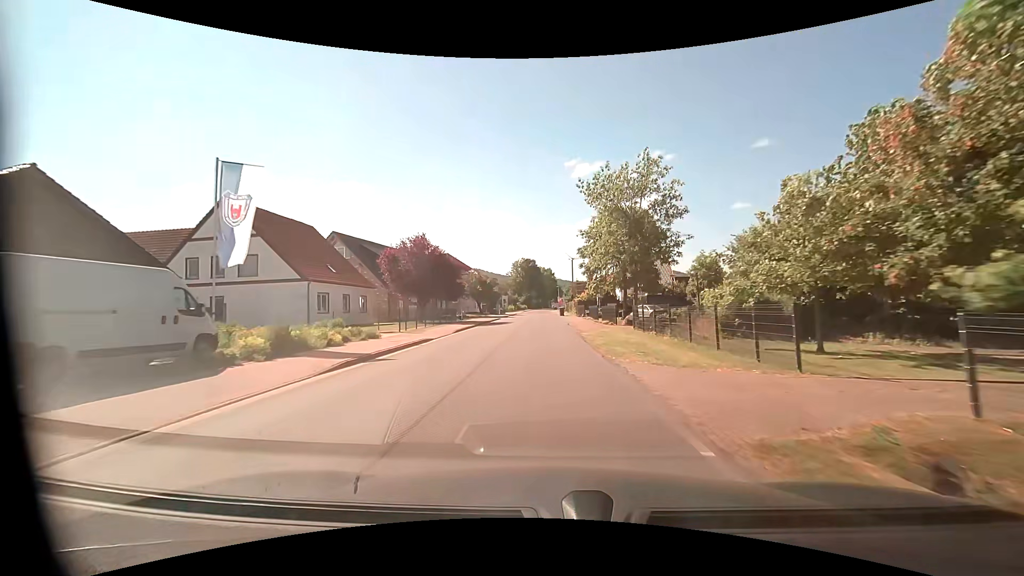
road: unclassified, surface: asphalt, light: Day
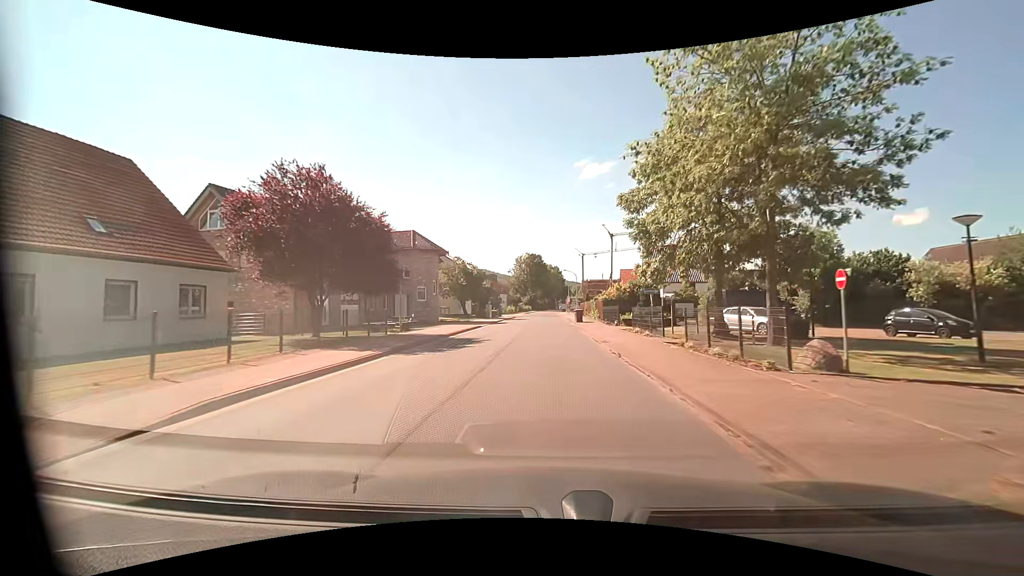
(-0.2, +22.6) m; -1°
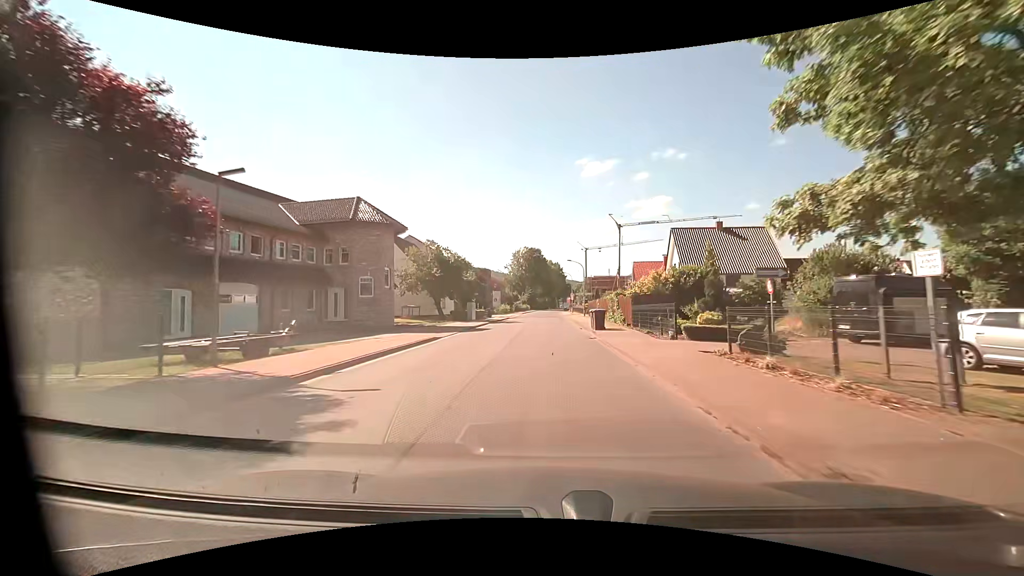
(0.0, +15.1) m; 0°
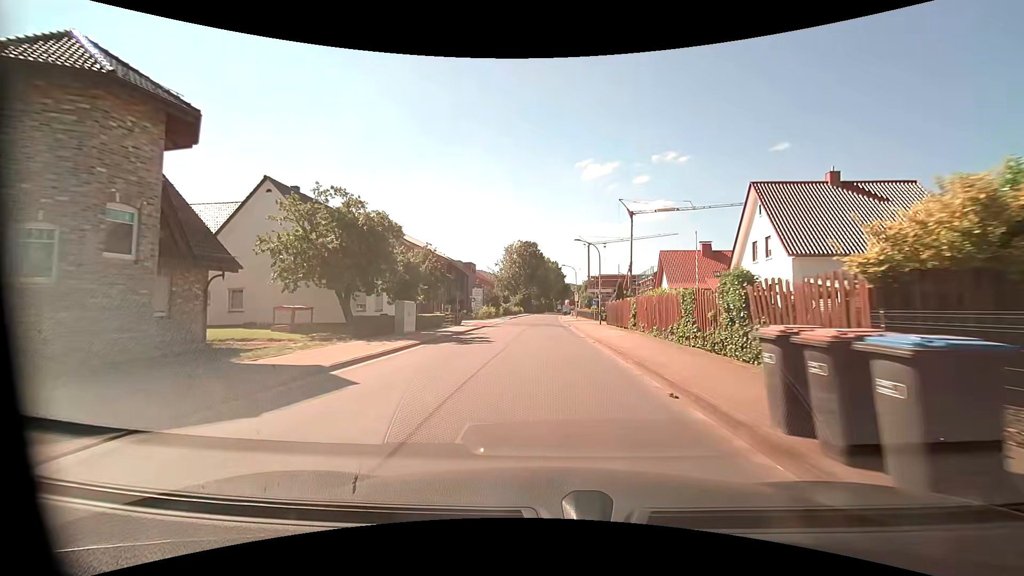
(0.0, +22.1) m; 0°
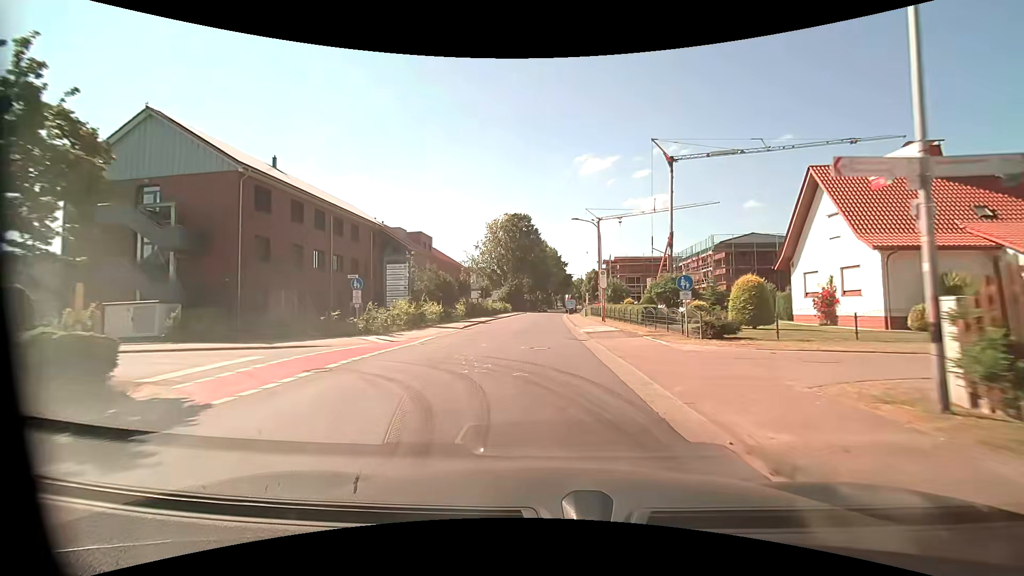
(+0.3, +36.9) m; 0°
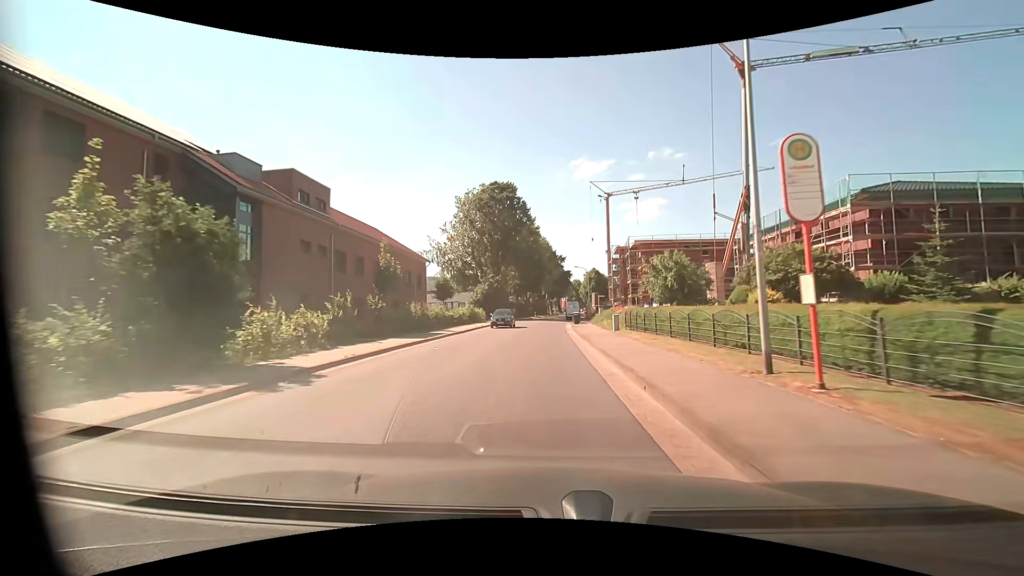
(+0.4, +29.1) m; +1°
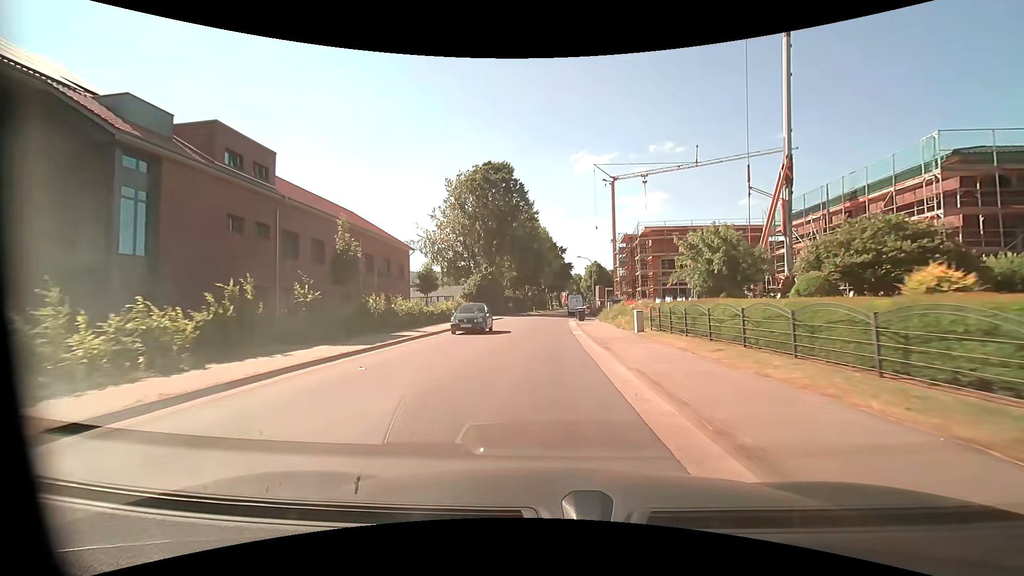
(0.0, +7.2) m; 0°
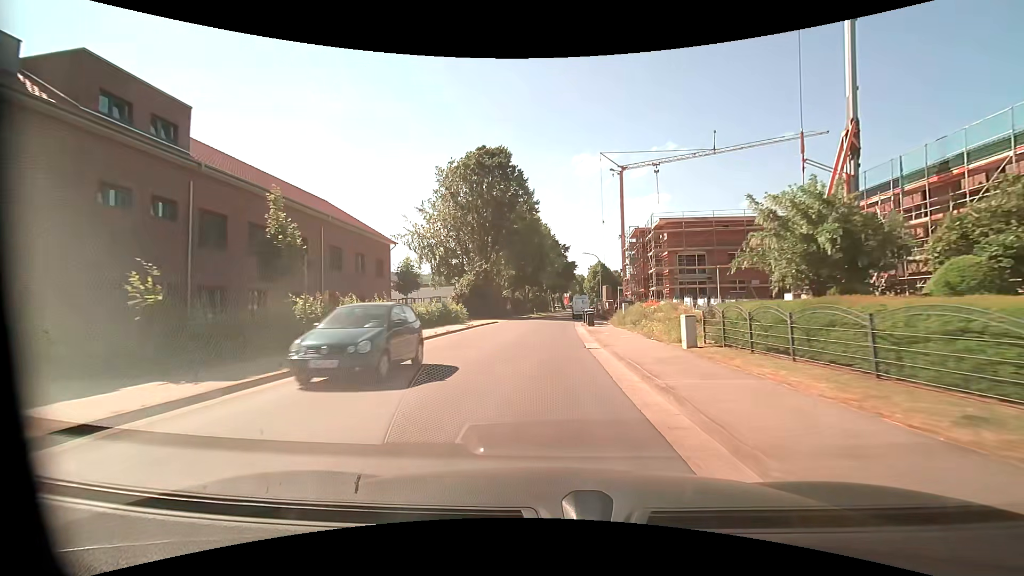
(0.0, +7.2) m; 0°
(0, +10) (0, +20) (0, +30) (0, +40) (0, +50) (+1, +60) (+2, +70) (+3, +80) (+4, +90) (+5, +100) m
